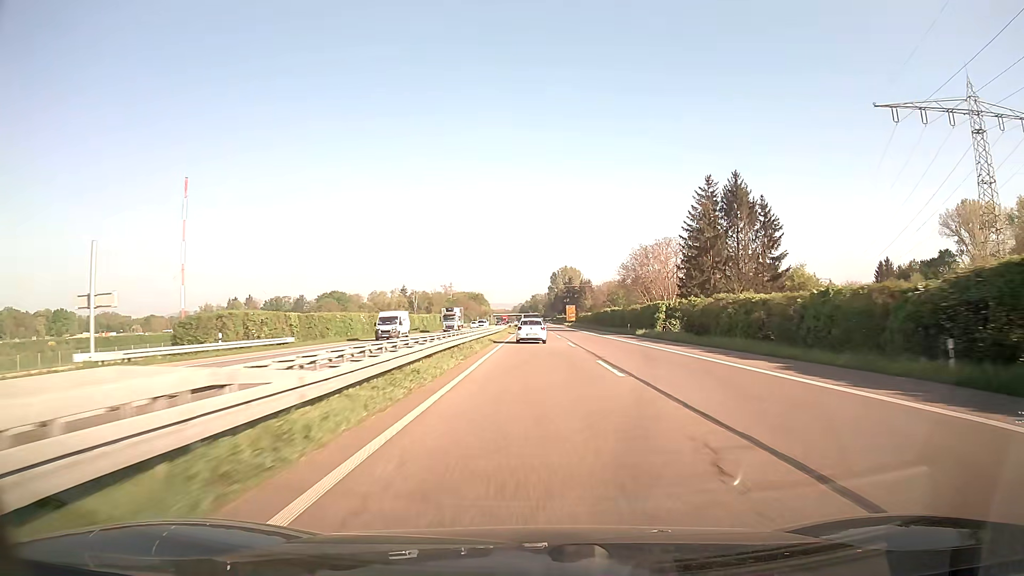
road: trunk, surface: asphalt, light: Day
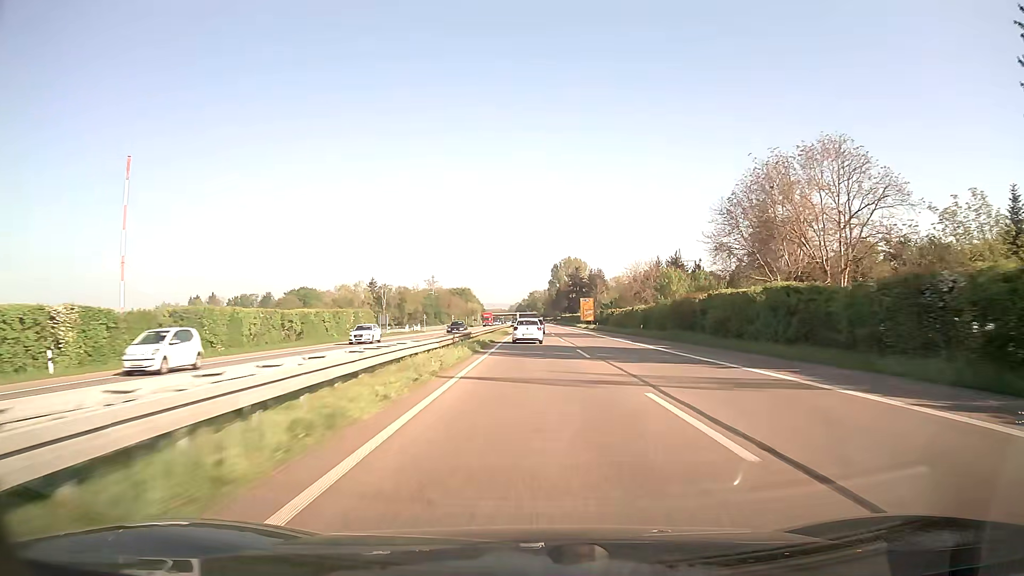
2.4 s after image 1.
(+0.1, +65.3) m; 0°
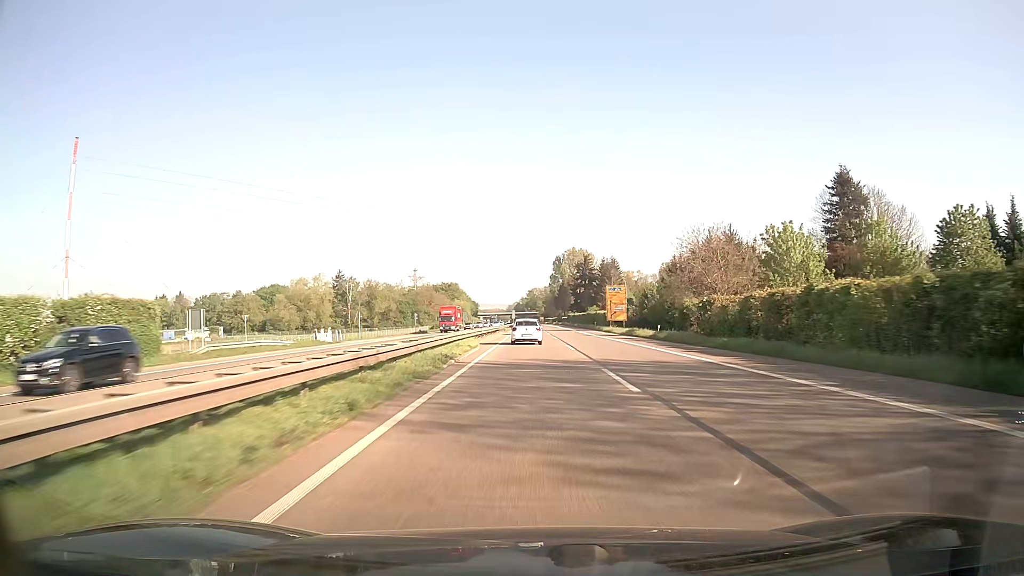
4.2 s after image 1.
(0.0, +49.2) m; 0°
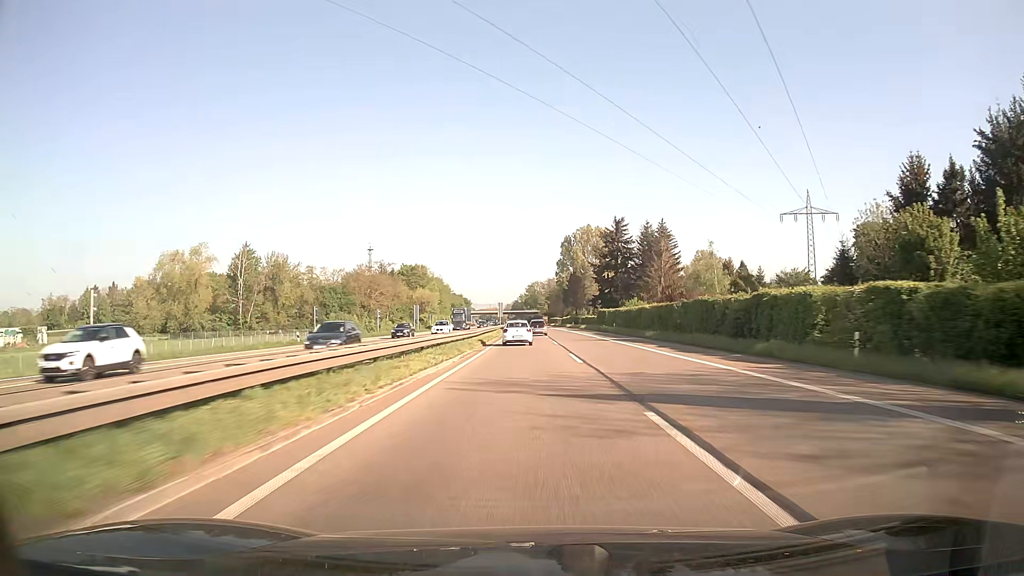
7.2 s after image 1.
(+0.2, +82.7) m; 0°
(0, +10) (0, +20) (0, +30) (0, +40) (0, +50) (0, +60) (0, +70) (0, +80) (-1, +90) (-1, +100) m
